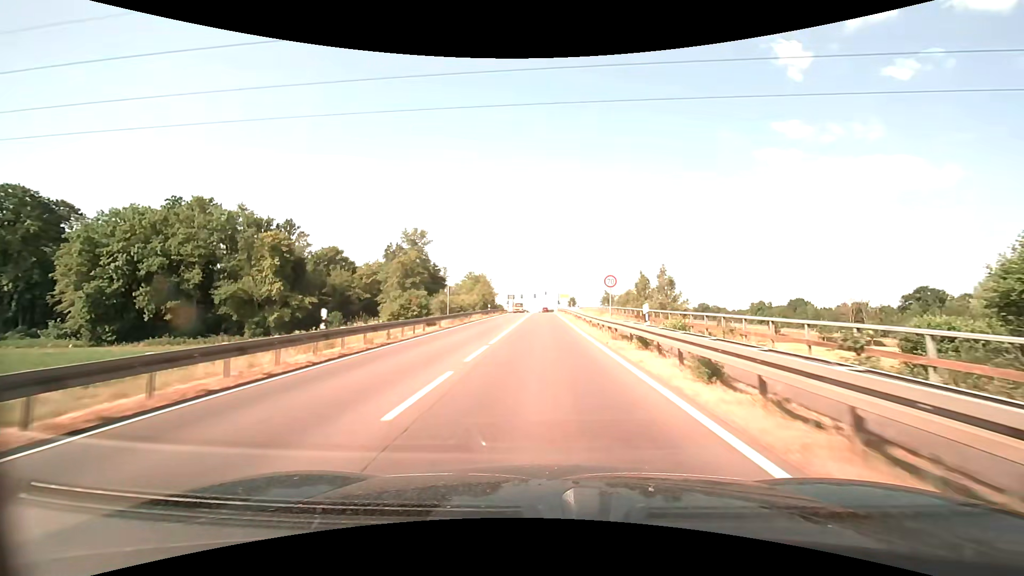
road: secondary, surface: asphalt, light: Day
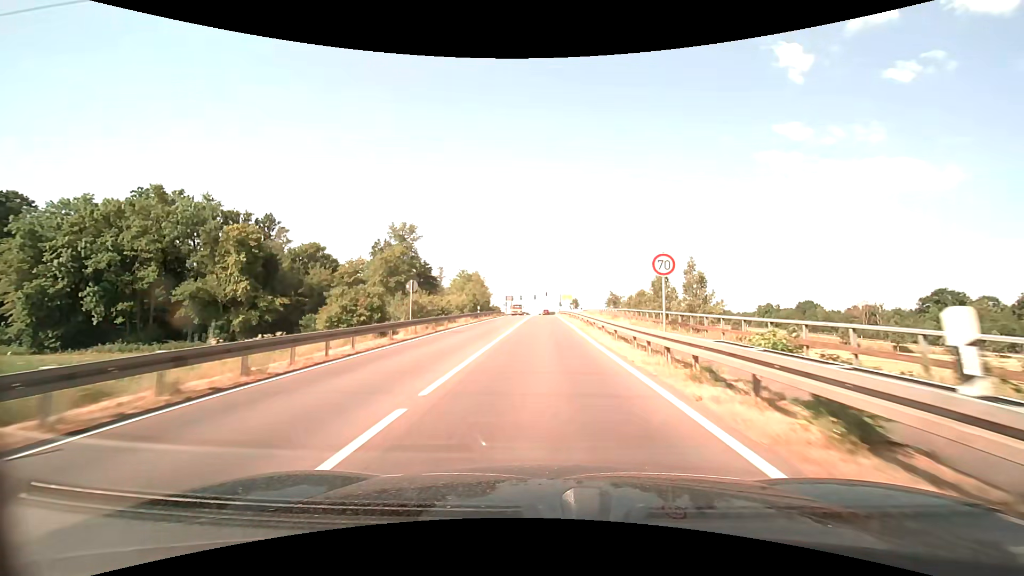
(0.0, +9.9) m; 0°
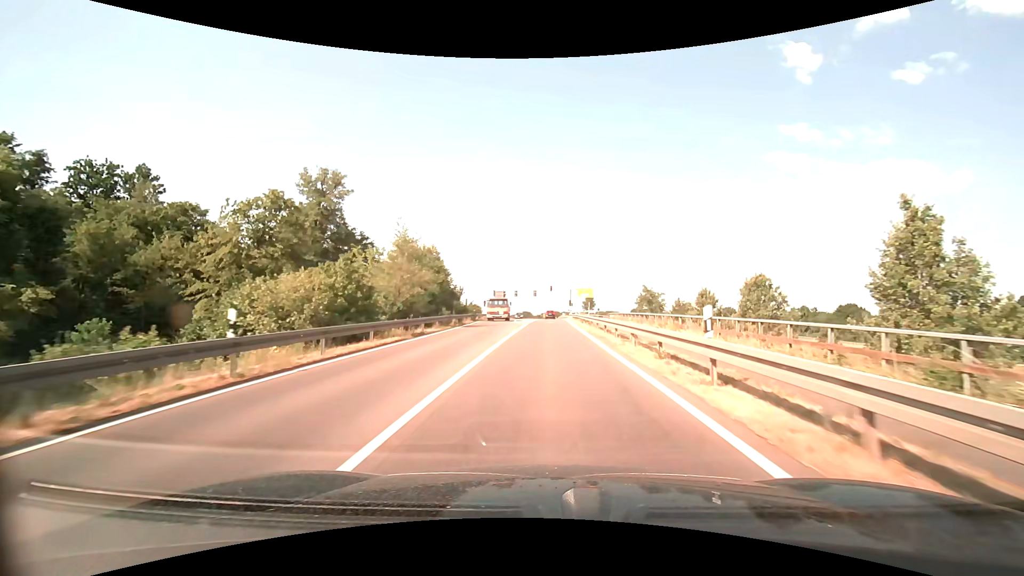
(-0.1, +38.6) m; -1°
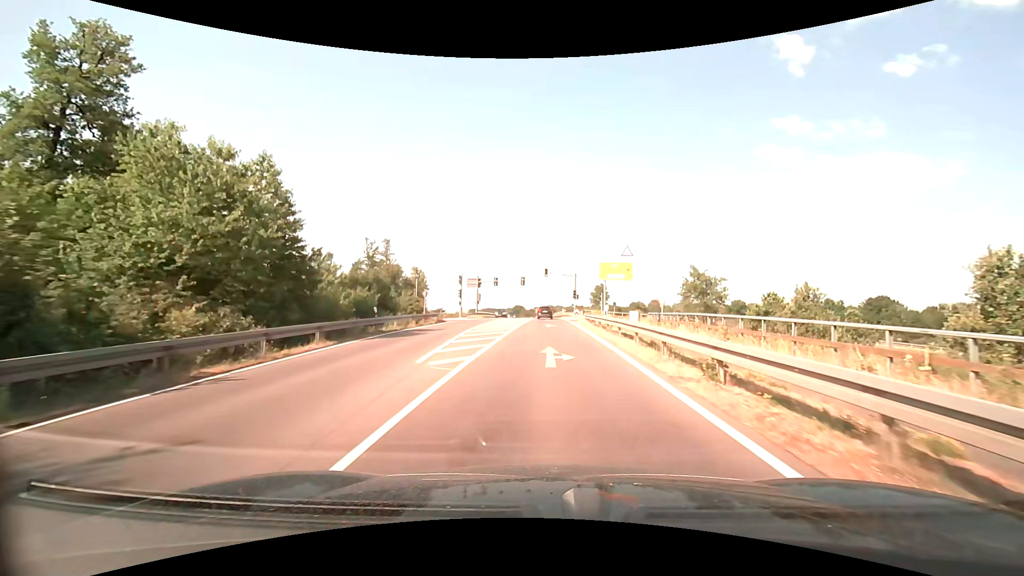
(+0.3, +31.9) m; +1°
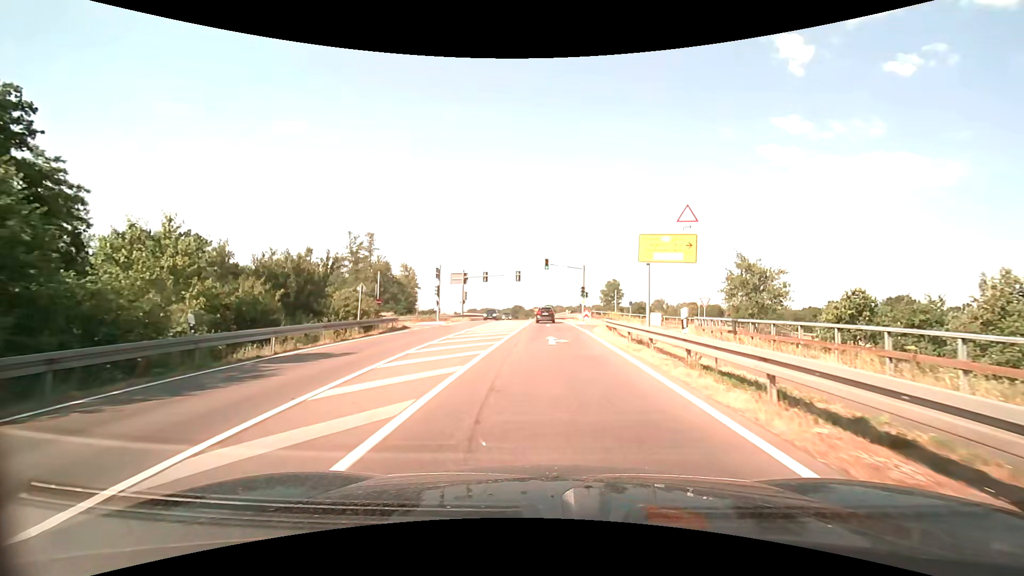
(0.0, +13.3) m; 0°
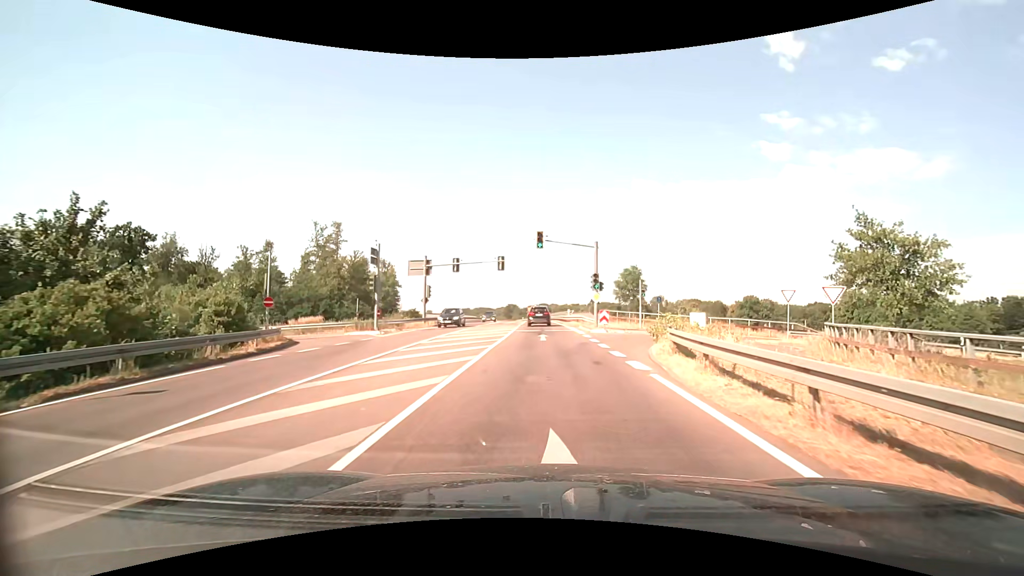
(+0.1, +17.0) m; +1°
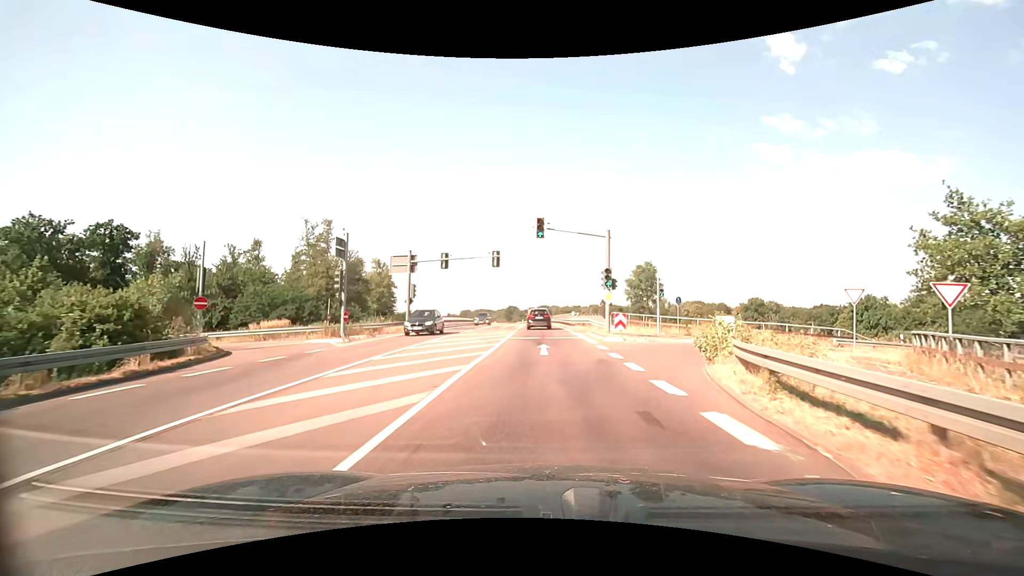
(0.0, +5.7) m; 0°
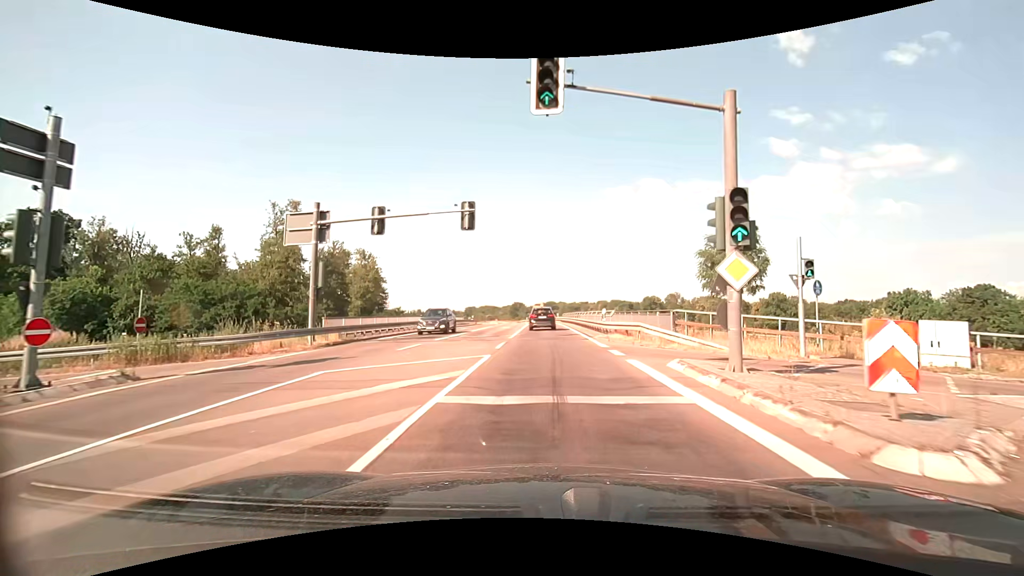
(-0.2, +17.3) m; -1°
(0, +10) (0, +20) (0, +30) (0, +40) (0, +50) (0, +60) (0, +70) (-1, +80) (-2, +90) (-3, +100) m
